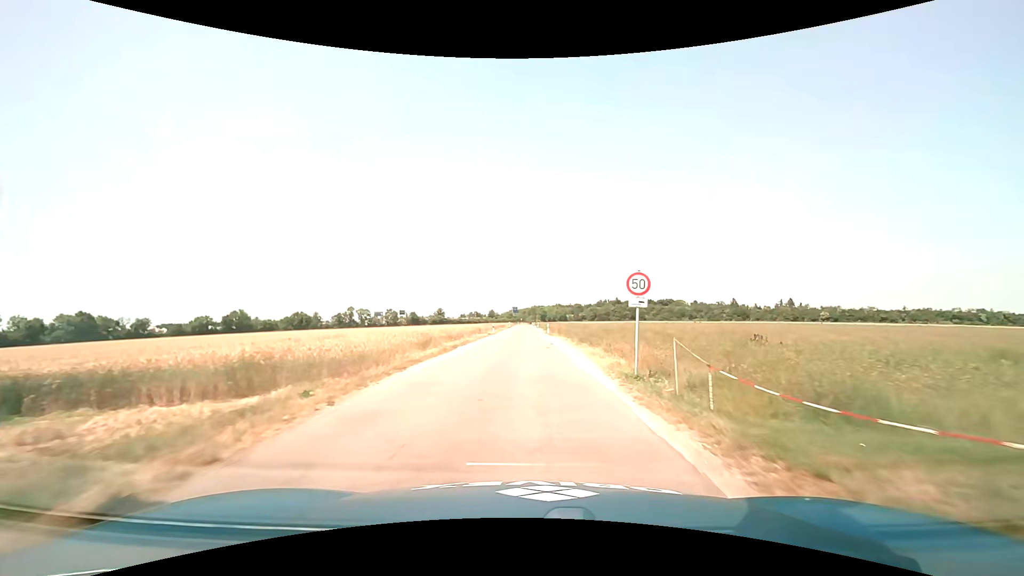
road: unclassified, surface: asphalt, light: Day
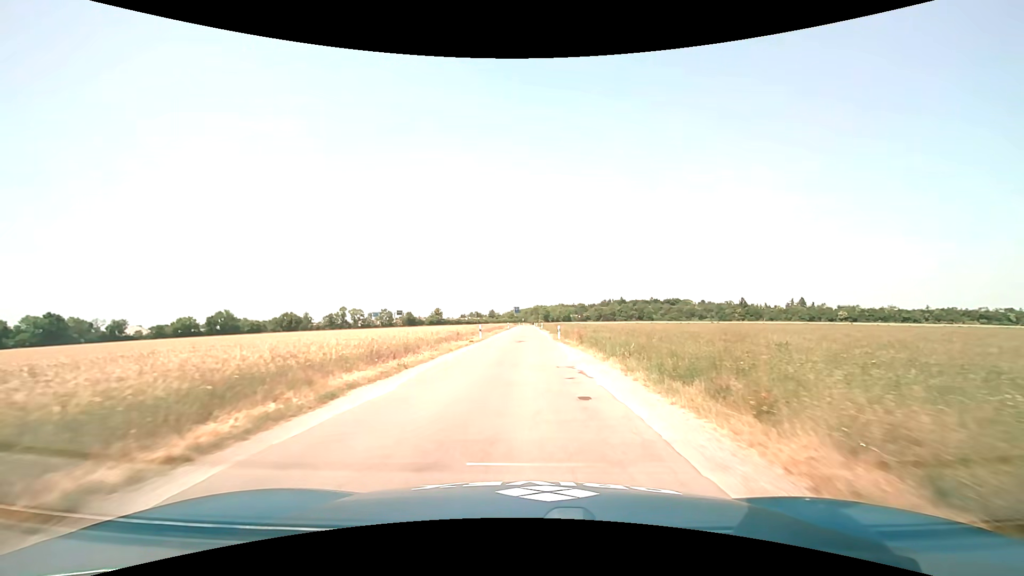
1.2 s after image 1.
(+0.1, +16.1) m; 0°
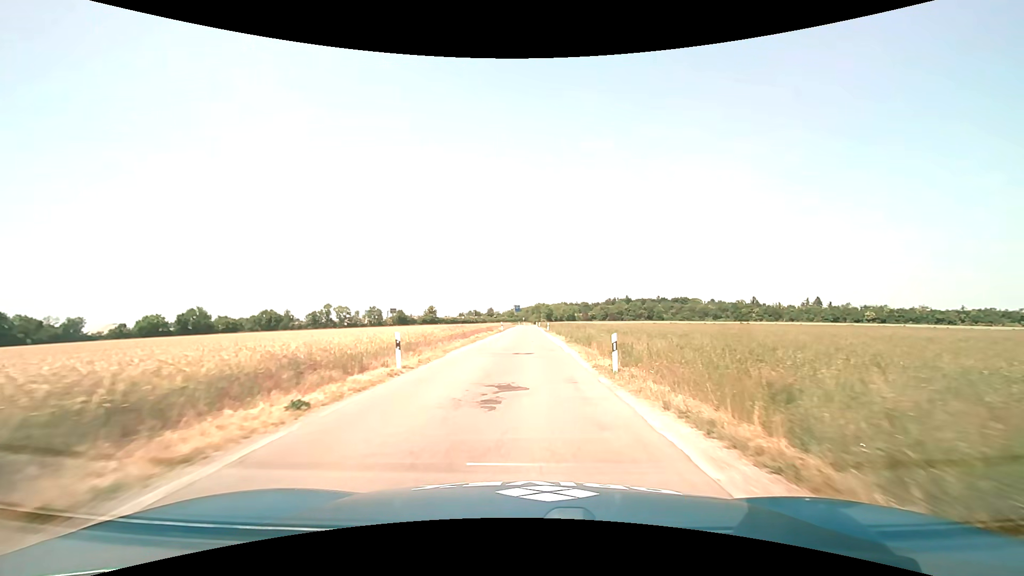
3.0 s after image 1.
(0.0, +23.6) m; 0°
(0, +10) (0, +20) (0, +30) (0, +40) (0, +50) (0, +60) (0, +70) (+1, +80) (+1, +90) (+1, +100) m
